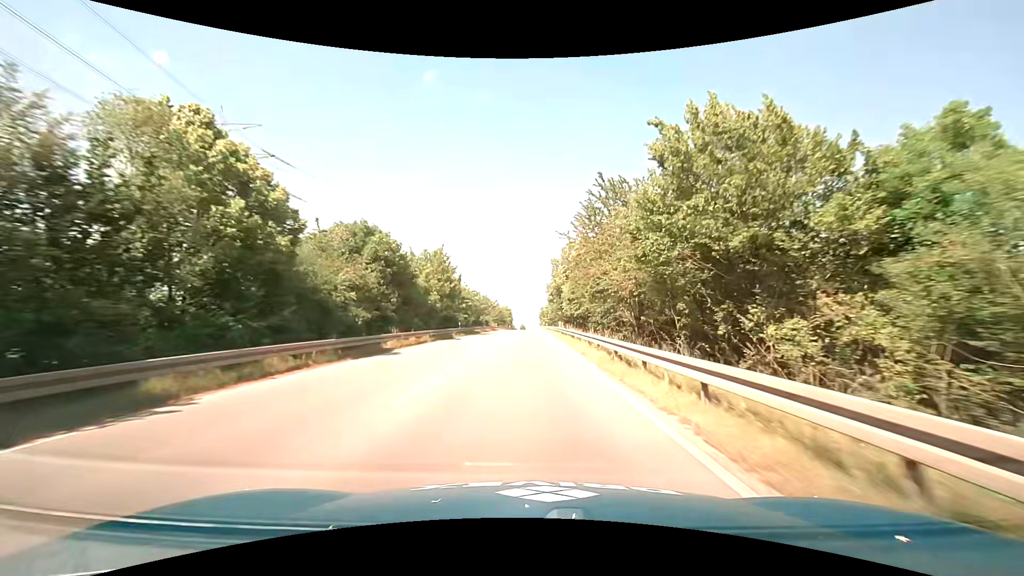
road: primary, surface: asphalt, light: Day
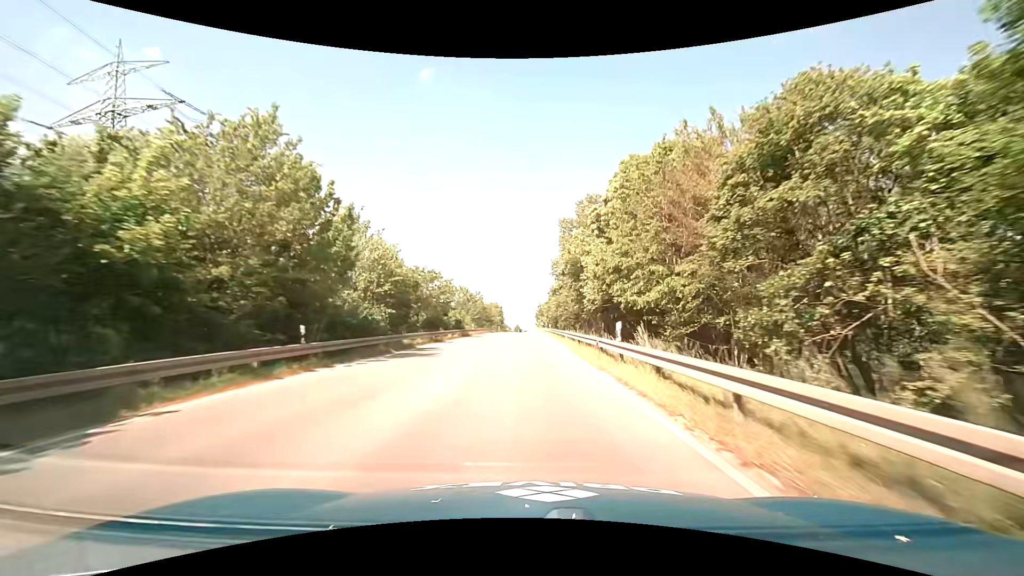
(+0.4, +33.1) m; +1°
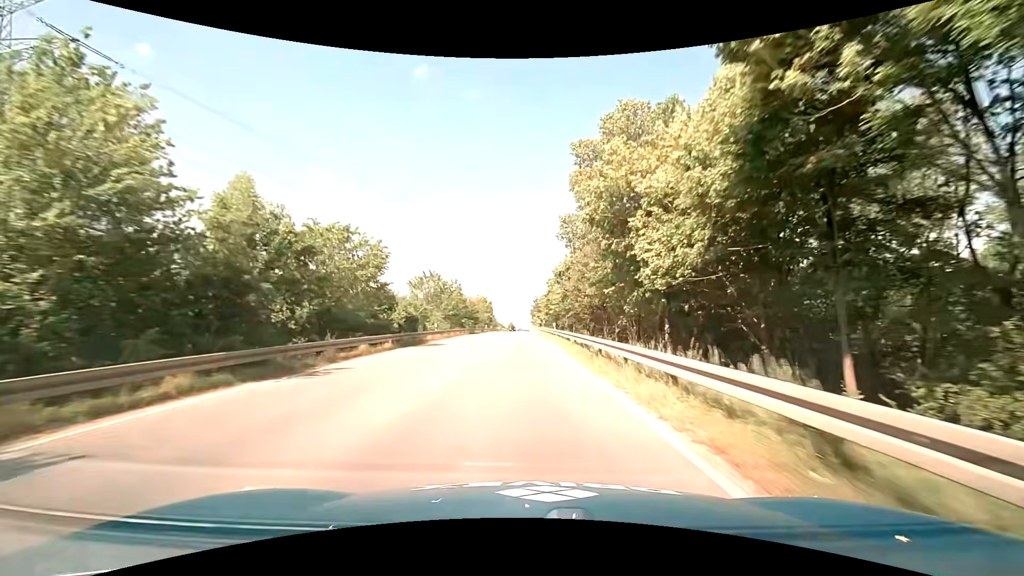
(0.0, +22.1) m; +1°
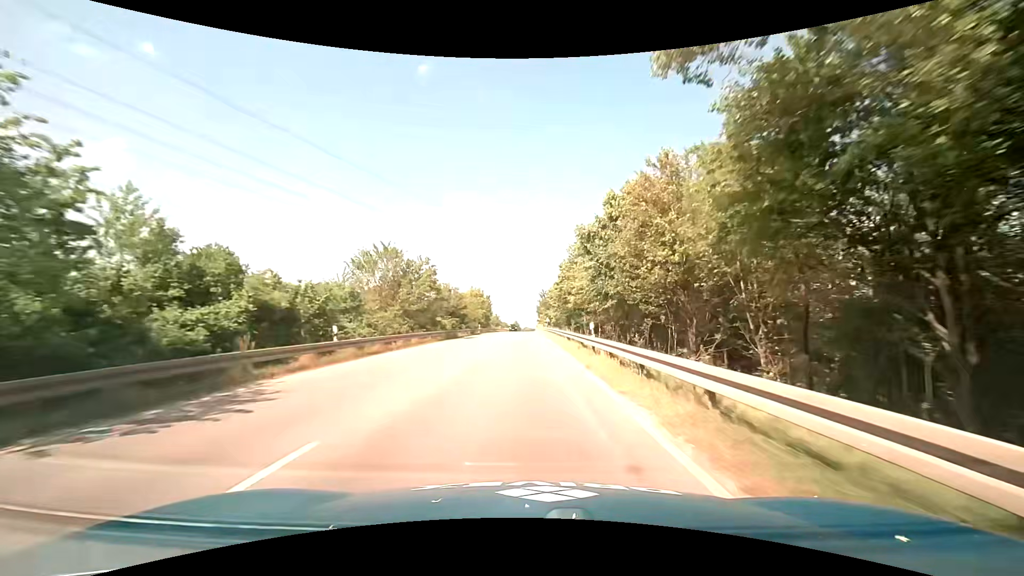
(-0.3, +22.0) m; -1°
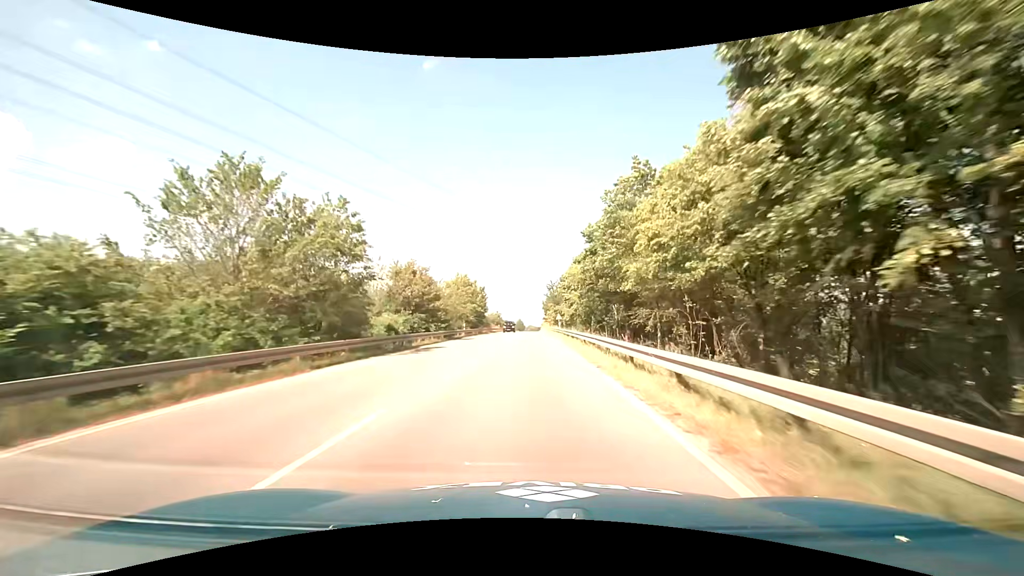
(-0.1, +21.8) m; 0°
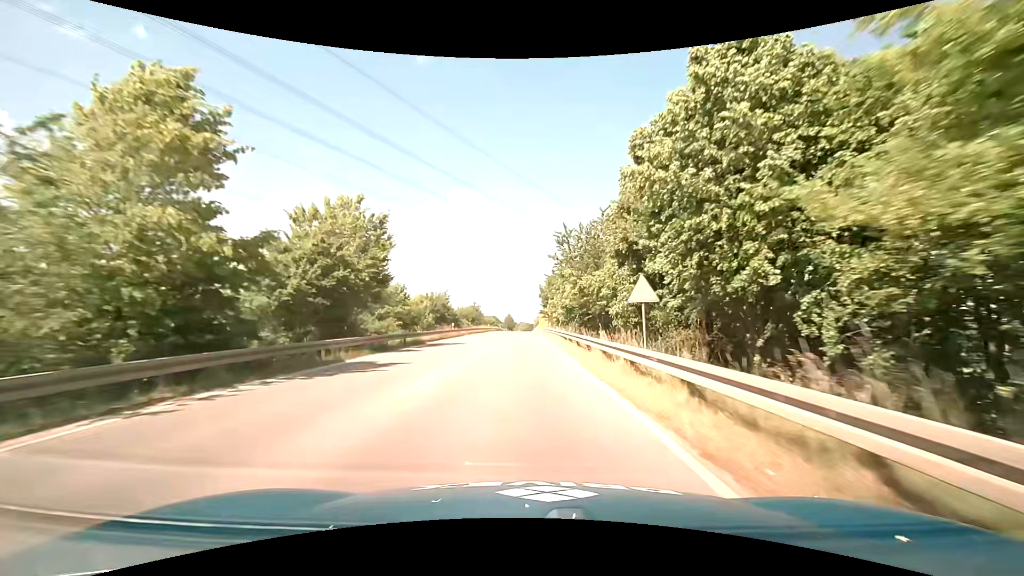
(+0.4, +53.4) m; +1°
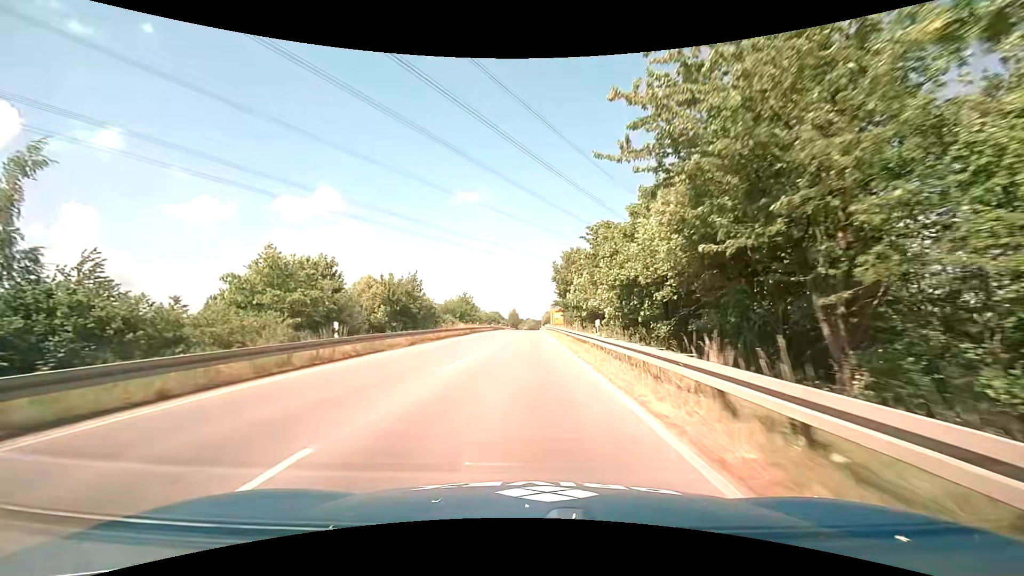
(-0.1, +31.4) m; -1°
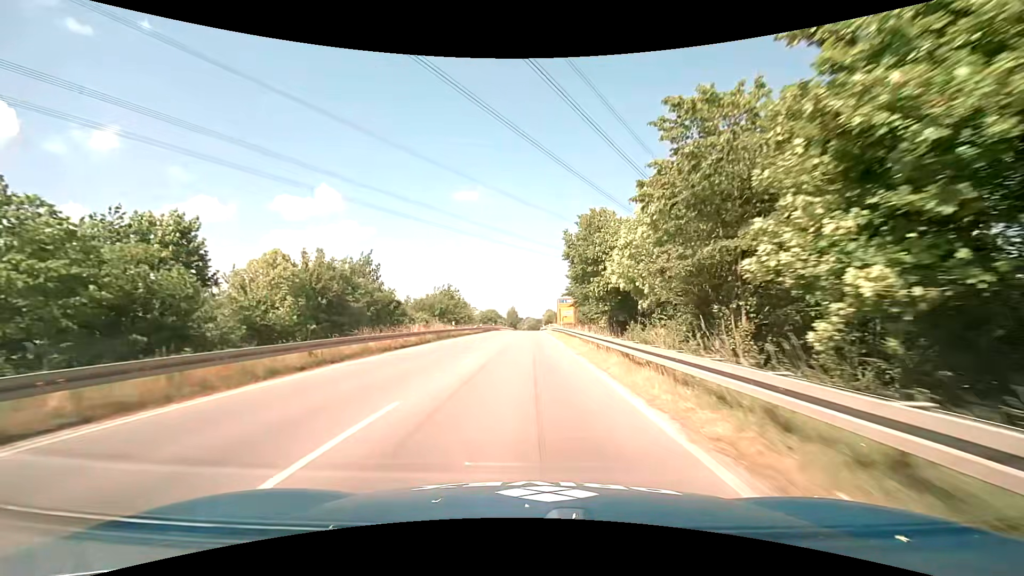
(0.0, +20.9) m; 0°
(0, +10) (0, +20) (0, +30) (0, +40) (0, +50) (0, +60) (0, +70) (0, +80) (0, +90) (0, +100) m
